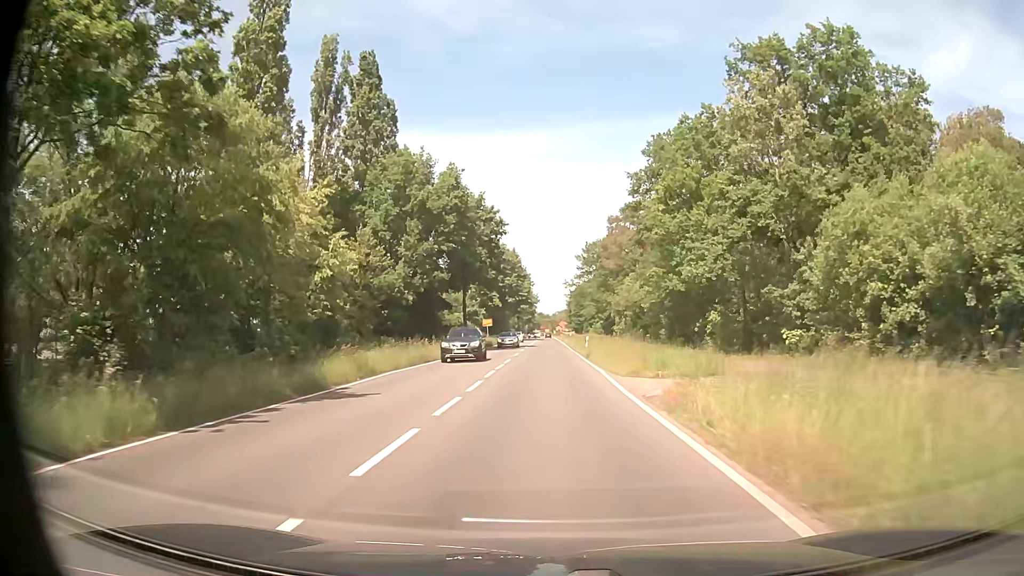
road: tertiary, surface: asphalt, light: Day
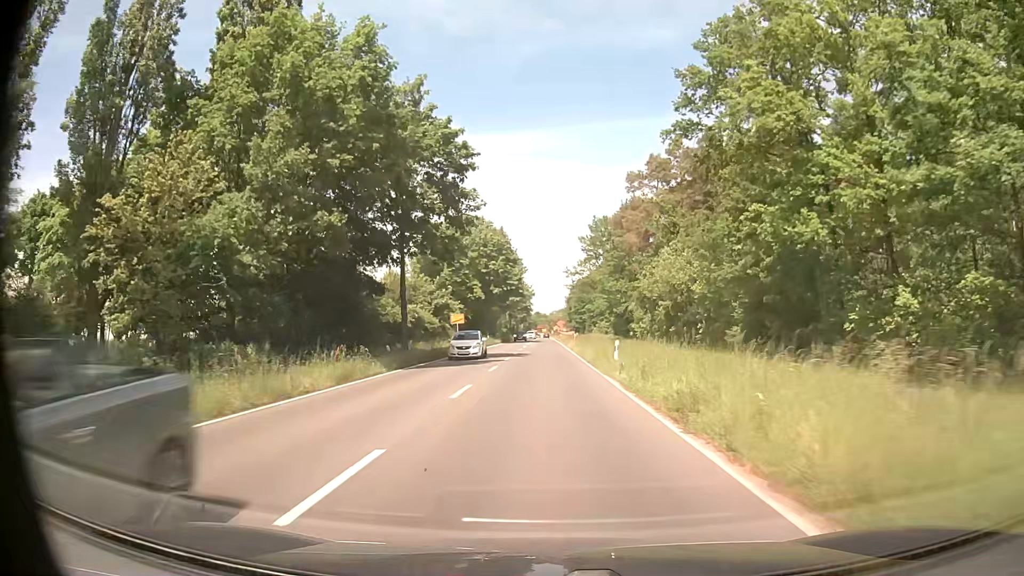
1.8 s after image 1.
(+0.1, +24.3) m; 0°
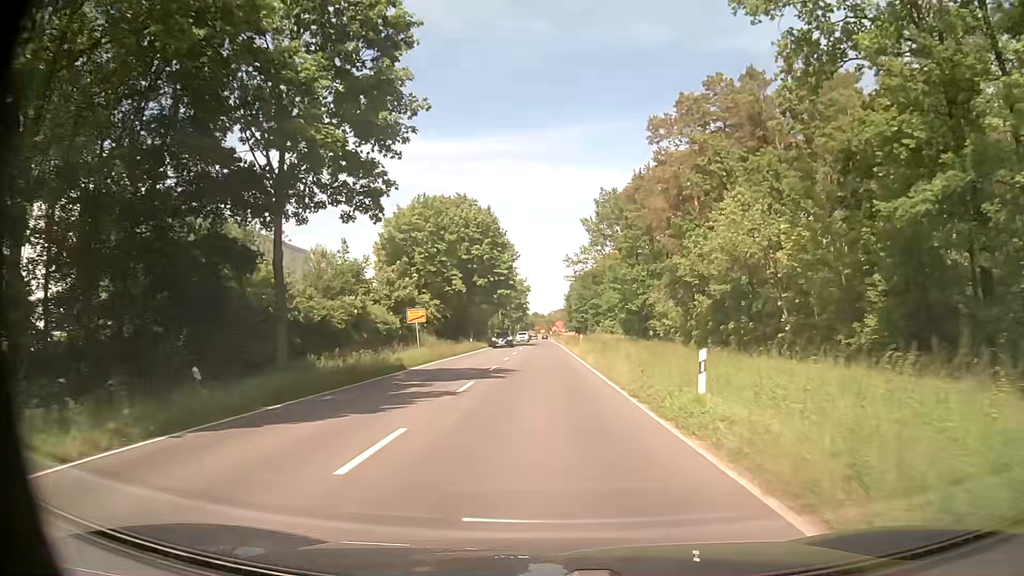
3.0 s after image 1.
(+0.1, +16.4) m; 0°
(0, +10) (0, +20) (0, +30) (0, +40) (0, +50) (0, +60) (0, +70) (0, +80) (0, +90) (-1, +100) m
